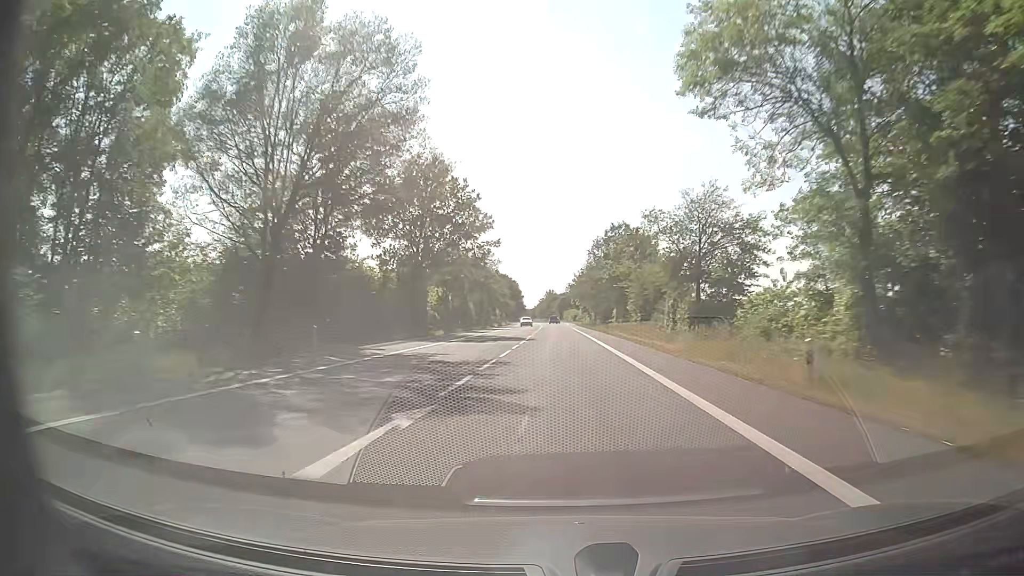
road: secondary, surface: asphalt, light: Day
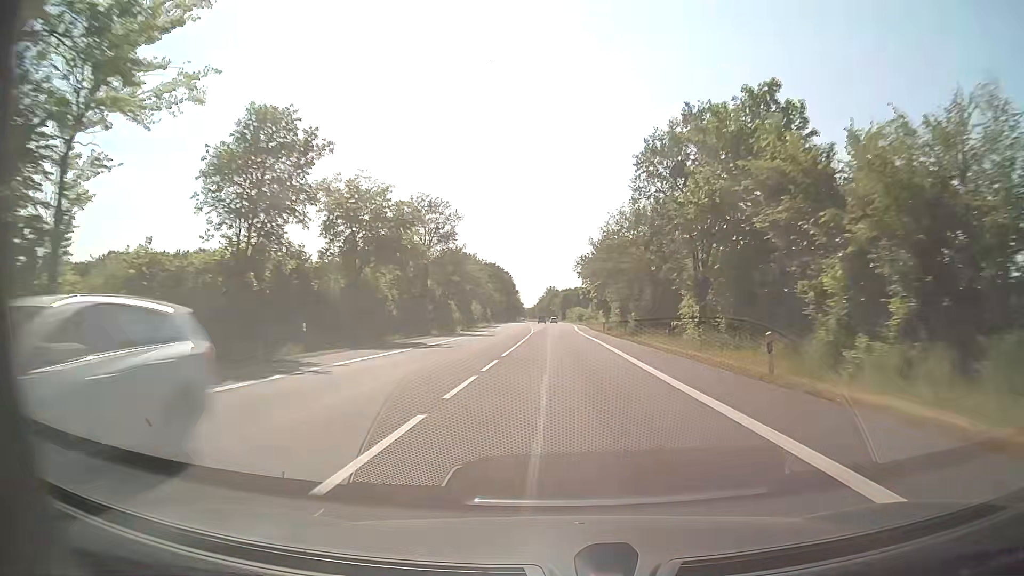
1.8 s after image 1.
(-0.3, +47.5) m; 0°
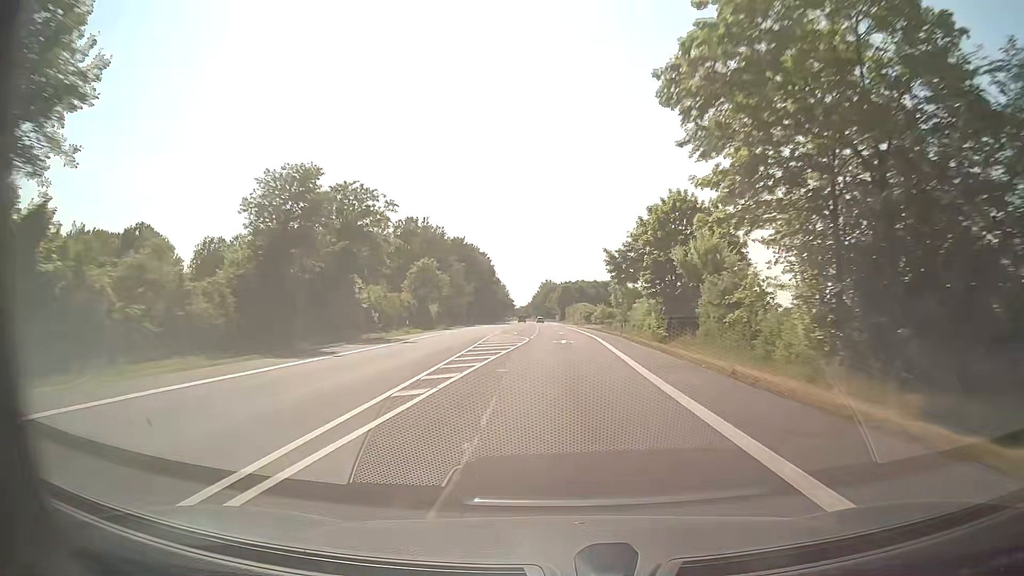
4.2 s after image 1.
(+0.1, +63.3) m; 0°
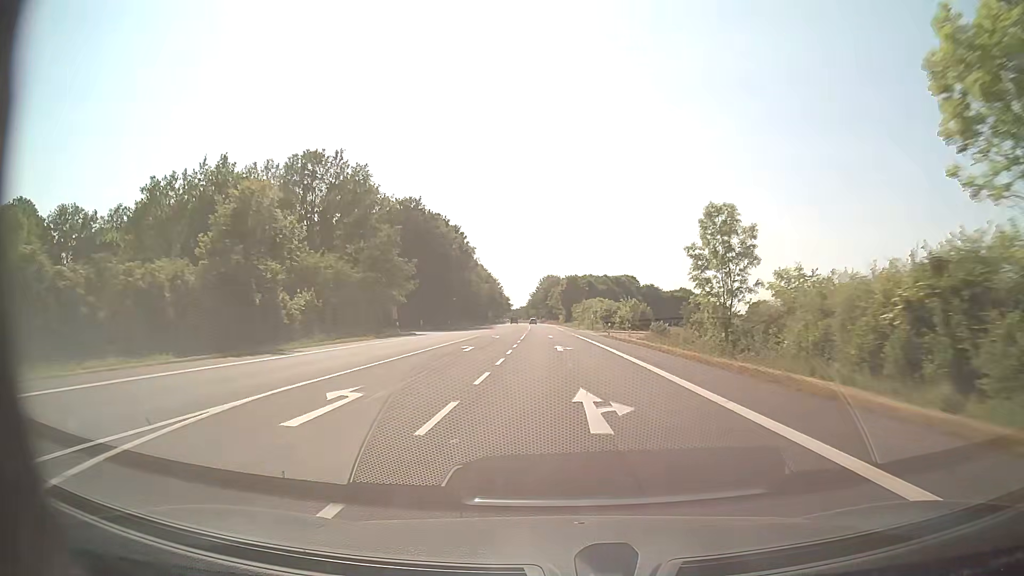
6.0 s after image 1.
(0.0, +47.5) m; 0°
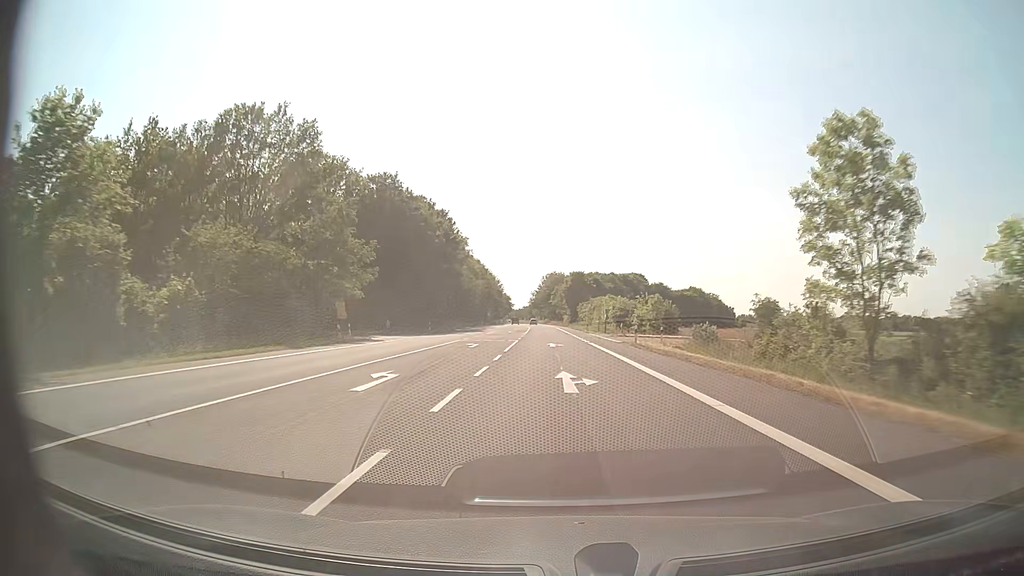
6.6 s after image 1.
(0.0, +15.8) m; 0°
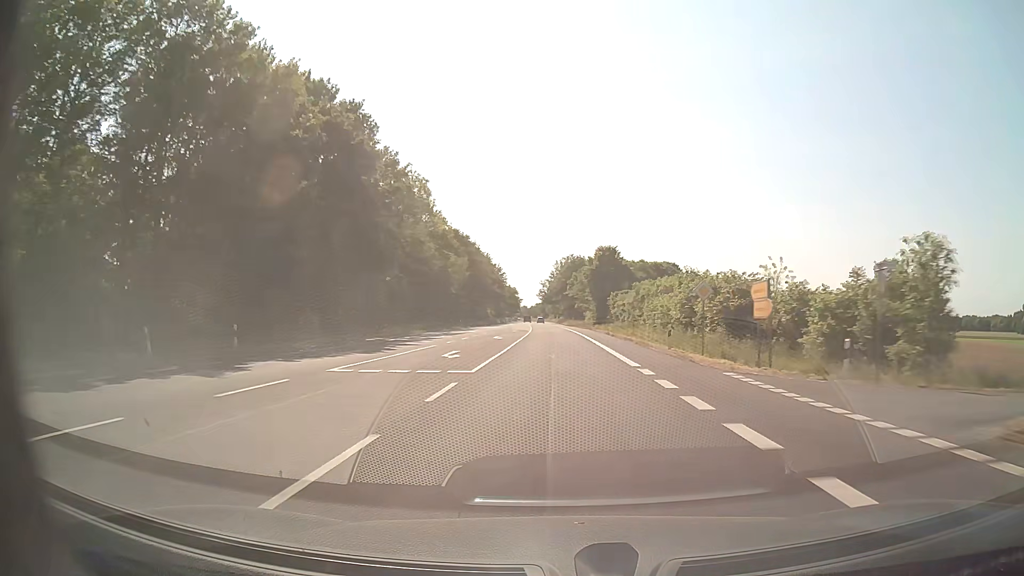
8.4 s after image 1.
(-0.5, +47.6) m; -1°
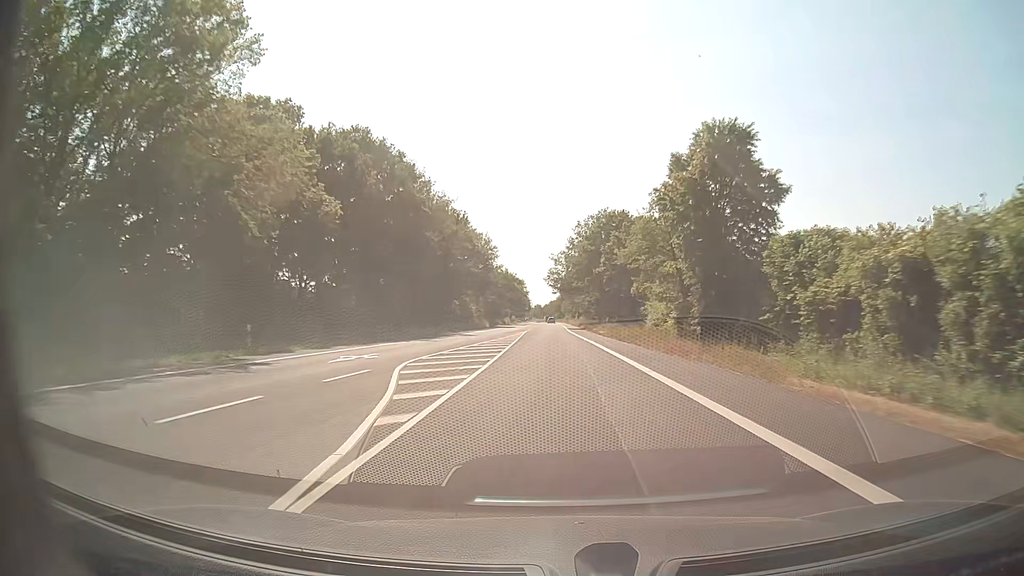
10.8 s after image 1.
(-0.8, +63.4) m; -1°
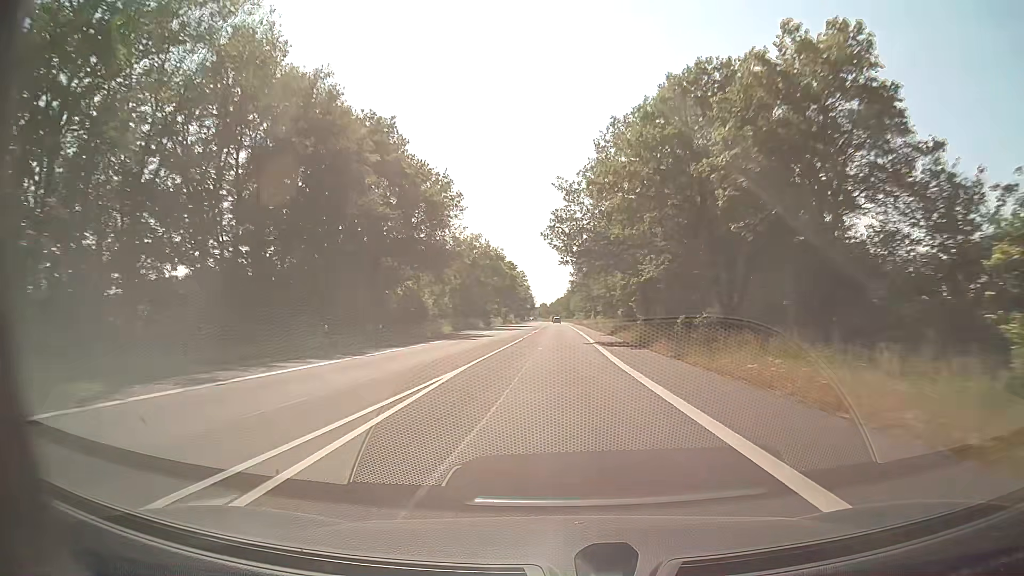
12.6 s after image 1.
(-0.4, +47.5) m; -1°
(0, +10) (0, +20) (0, +30) (0, +40) (0, +50) (0, +60) (0, +70) (0, +80) (0, +90) (0, +100) m
